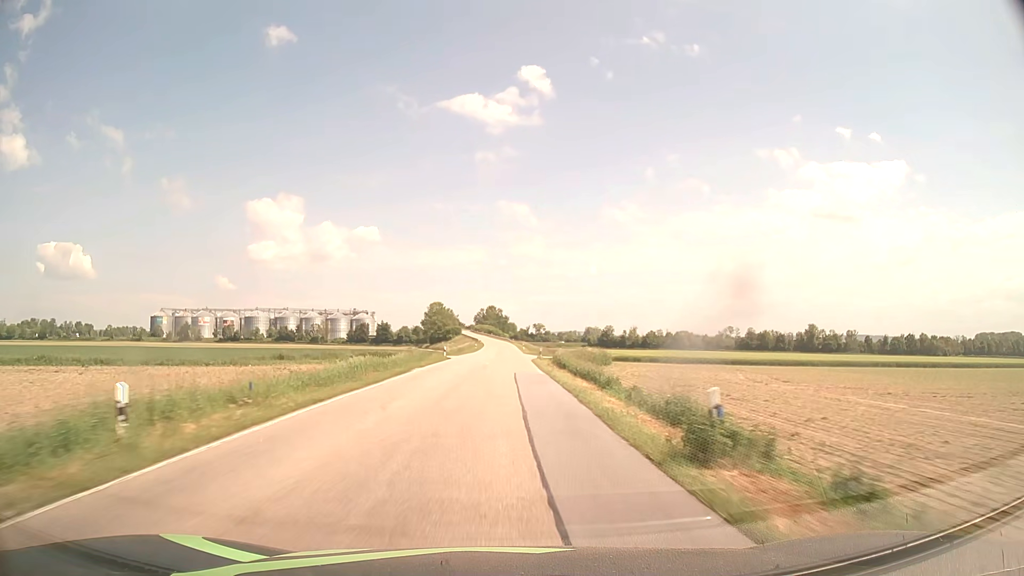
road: secondary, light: Day
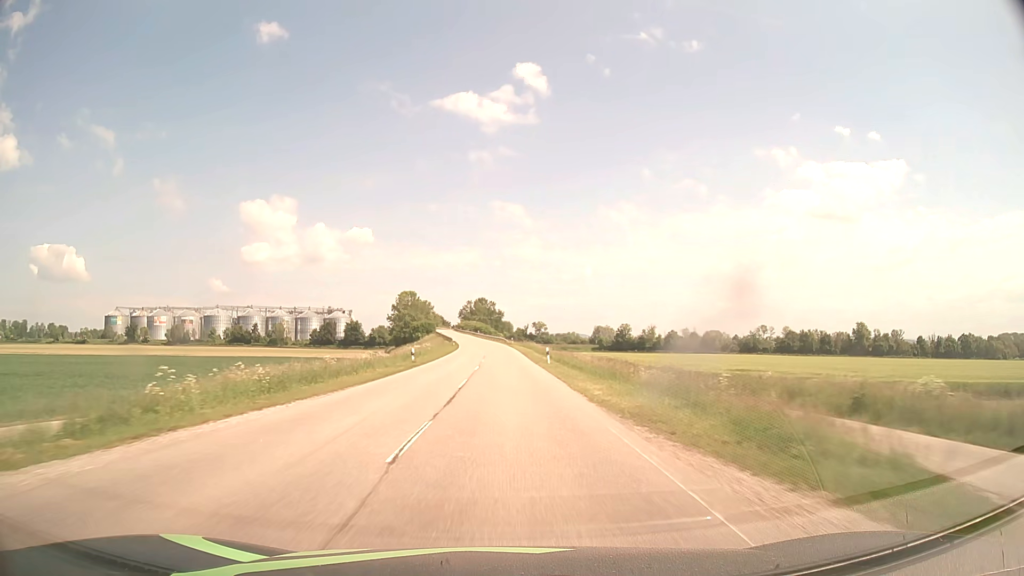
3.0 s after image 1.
(-0.1, +71.1) m; 0°
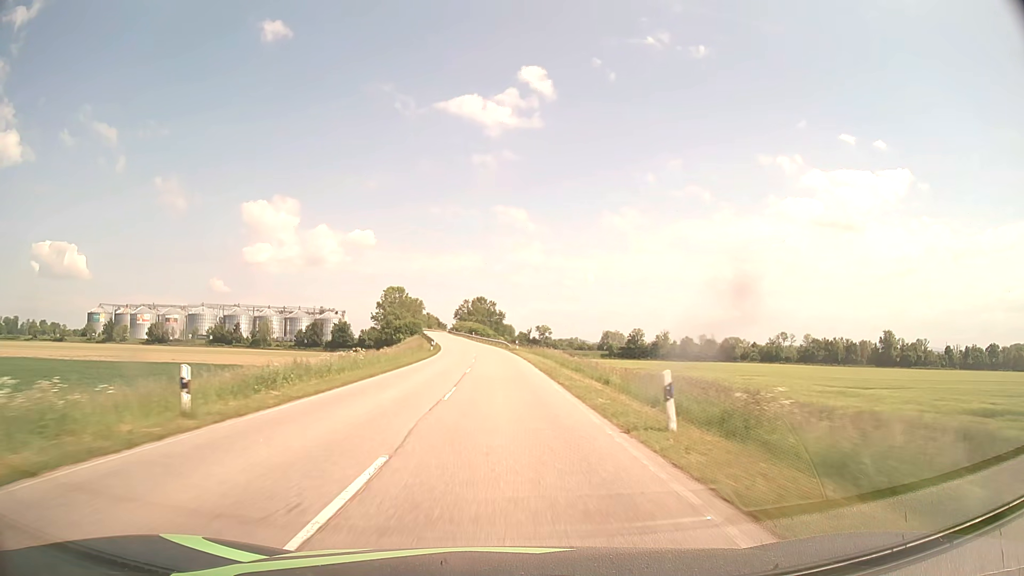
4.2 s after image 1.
(0.0, +28.4) m; 0°
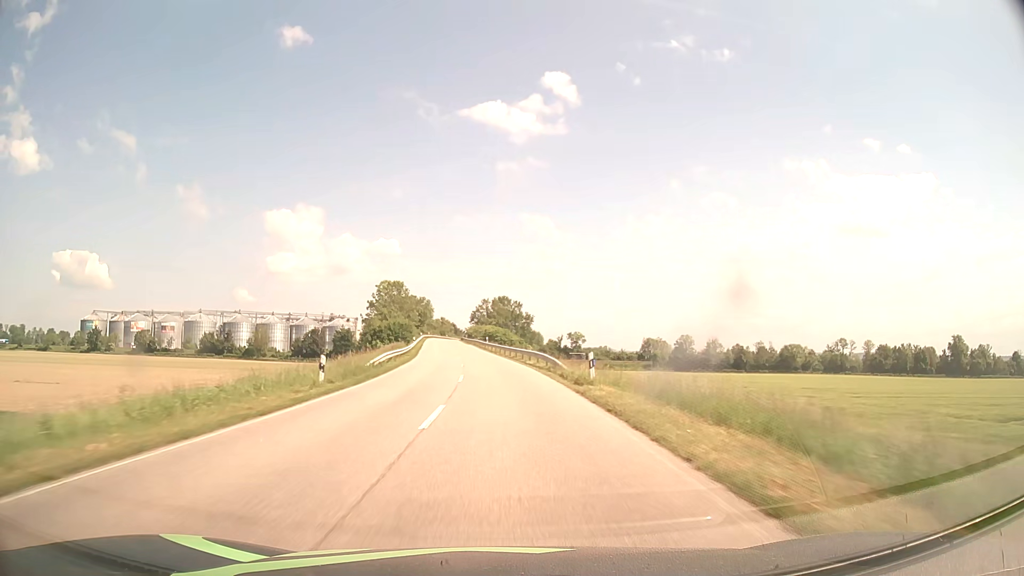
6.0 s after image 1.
(-0.5, +42.5) m; -2°
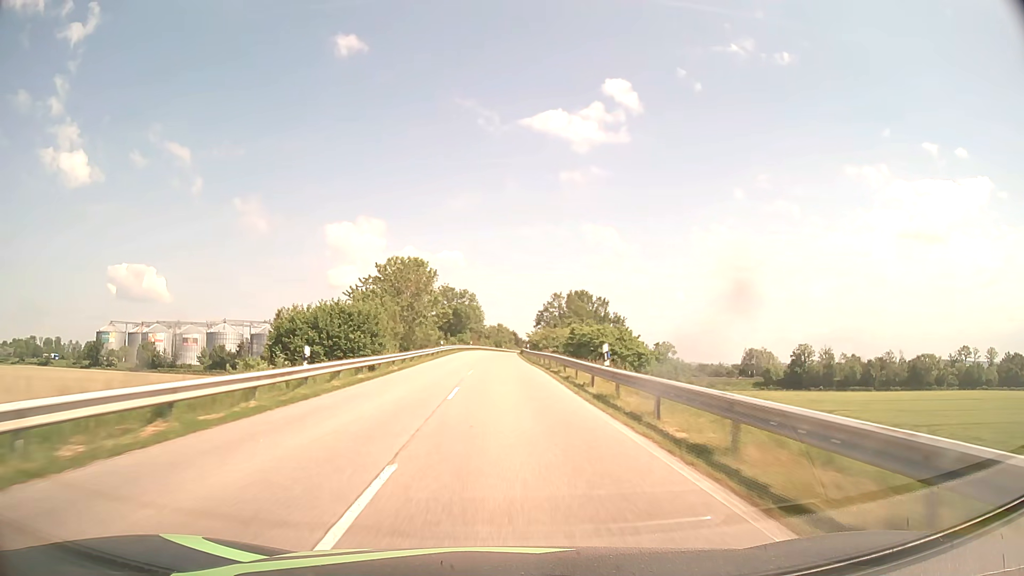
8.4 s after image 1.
(-2.9, +56.2) m; -6°
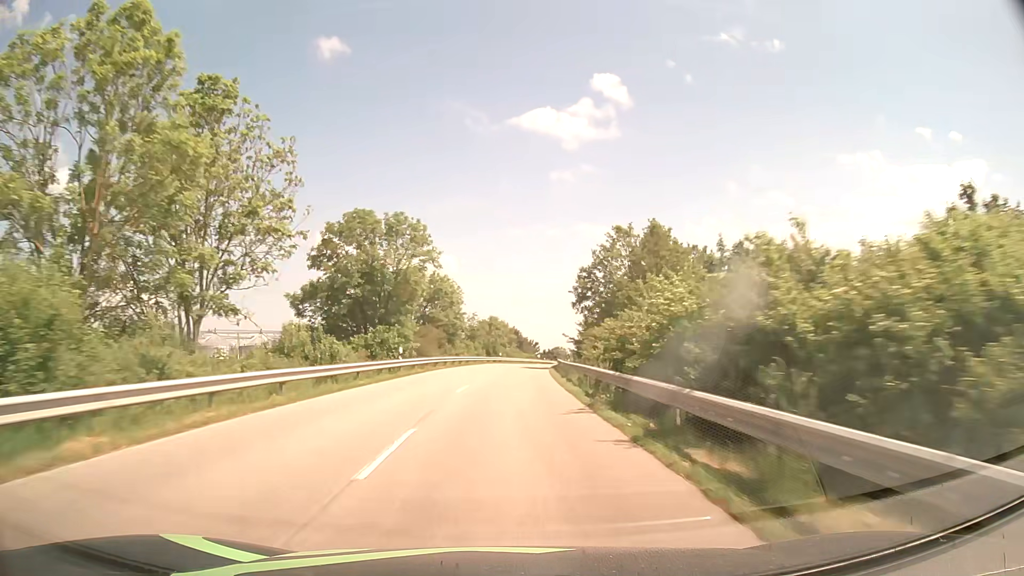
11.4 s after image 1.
(-0.5, +70.3) m; 0°
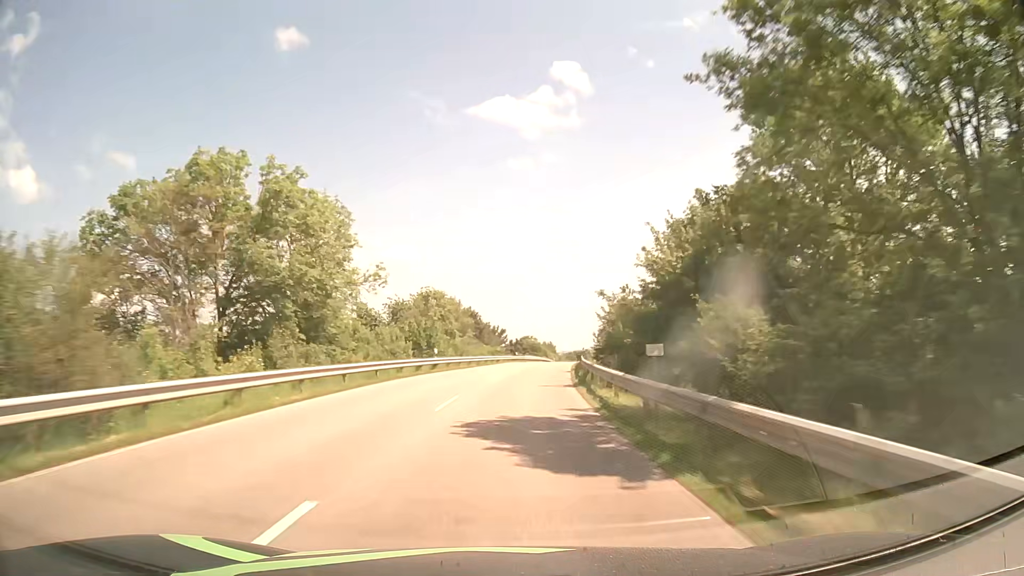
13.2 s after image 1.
(+1.1, +42.2) m; +3°
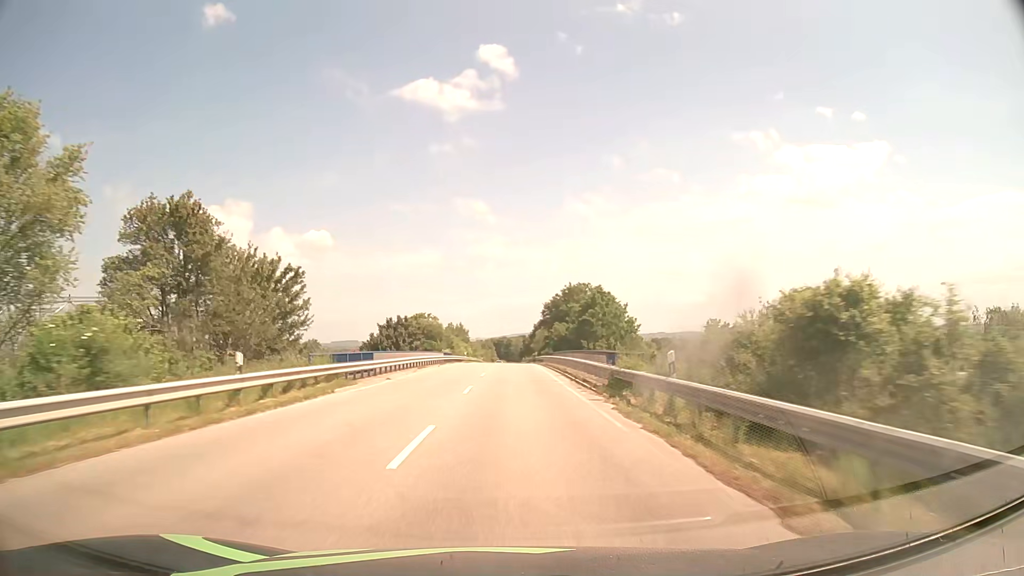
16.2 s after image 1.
(+5.1, +66.8) m; +7°
(0, +10) (0, +20) (0, +30) (0, +40) (0, +50) (+1, +60) (+1, +70) (+1, +80) (+1, +90) (+1, +100) m
